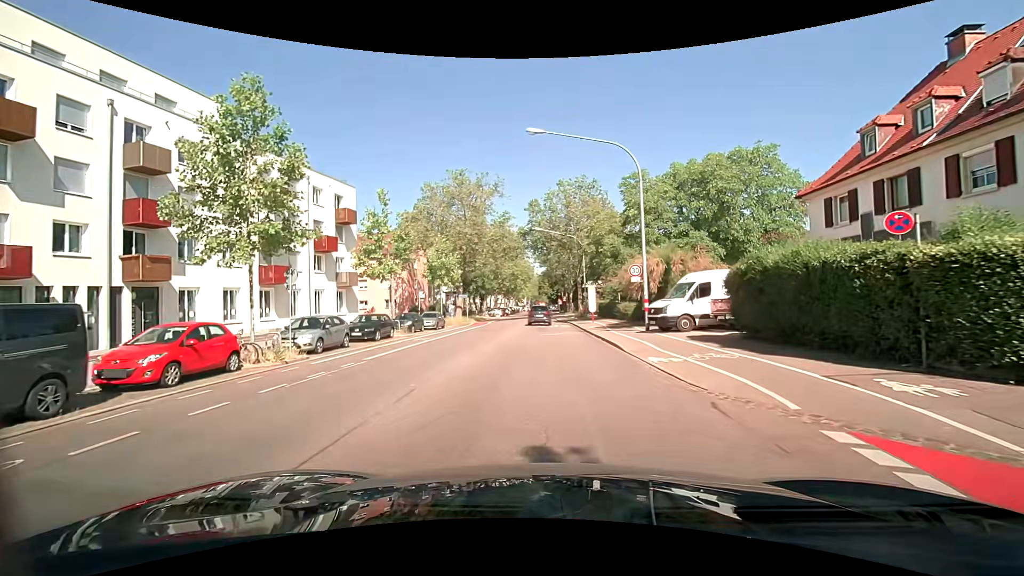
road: secondary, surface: asphalt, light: Day
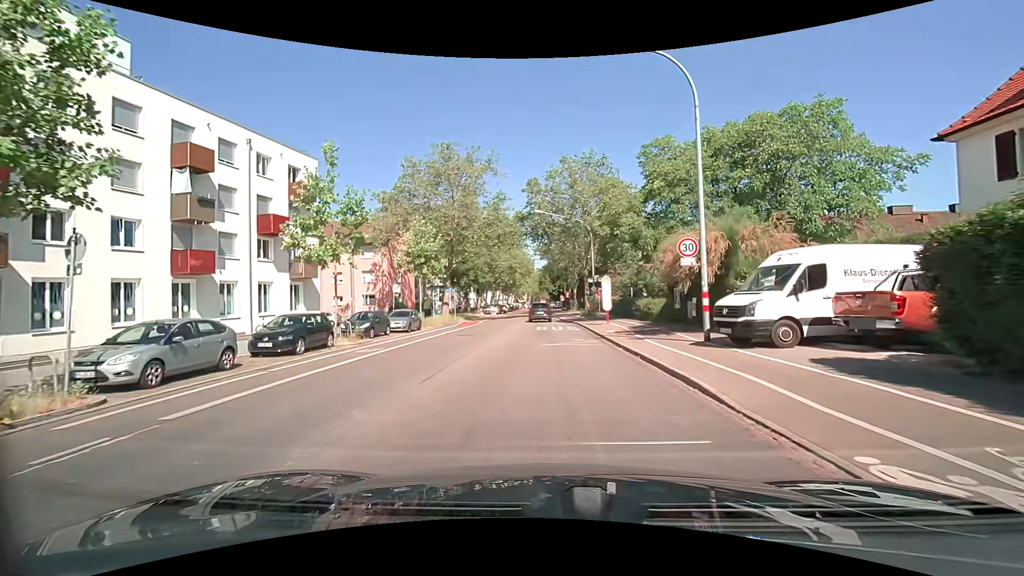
(0.0, +8.5) m; 0°
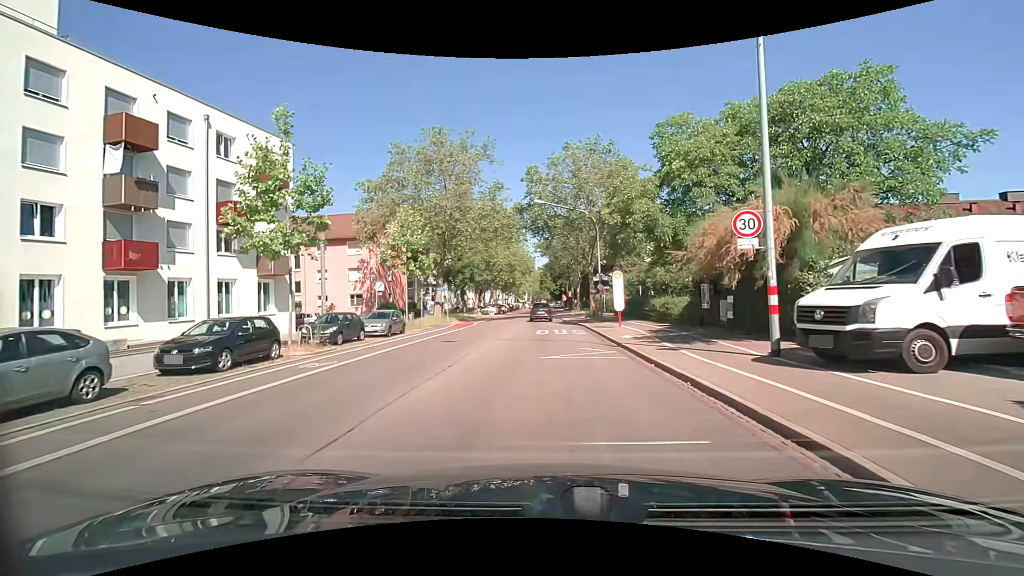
(0.0, +4.3) m; 0°
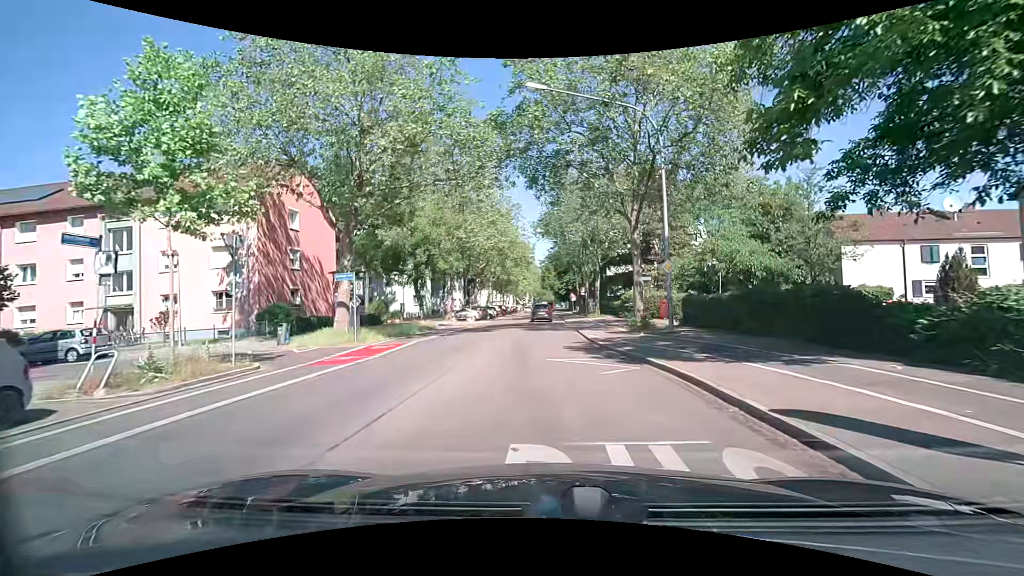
(0.0, +22.5) m; -1°
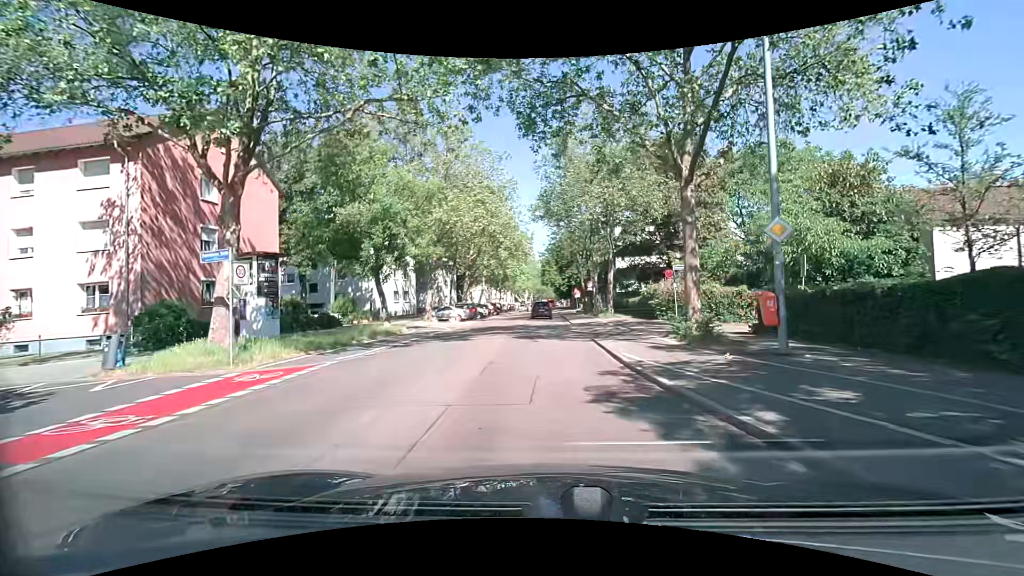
(0.0, +9.0) m; 0°
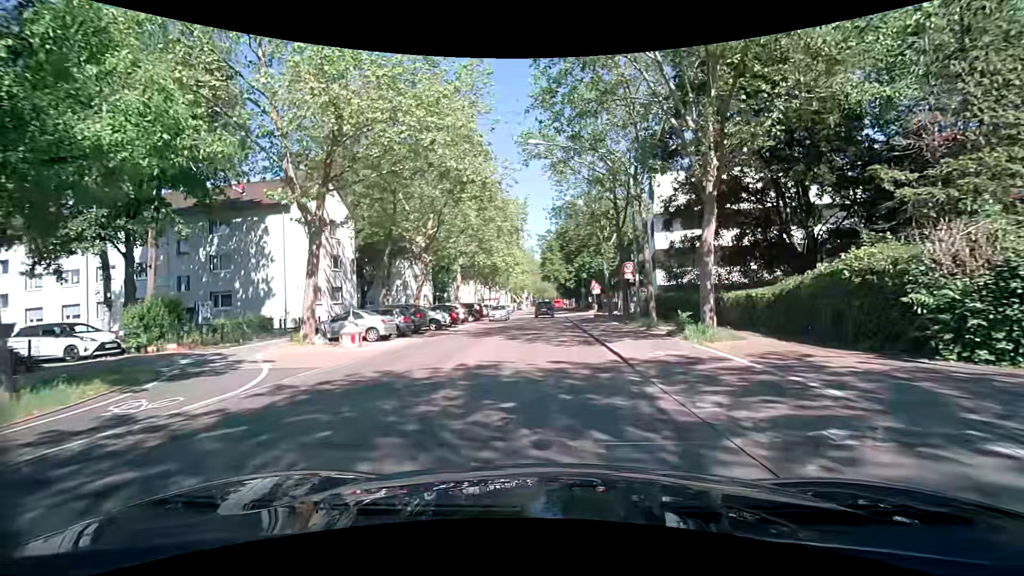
(0.0, +21.6) m; -1°
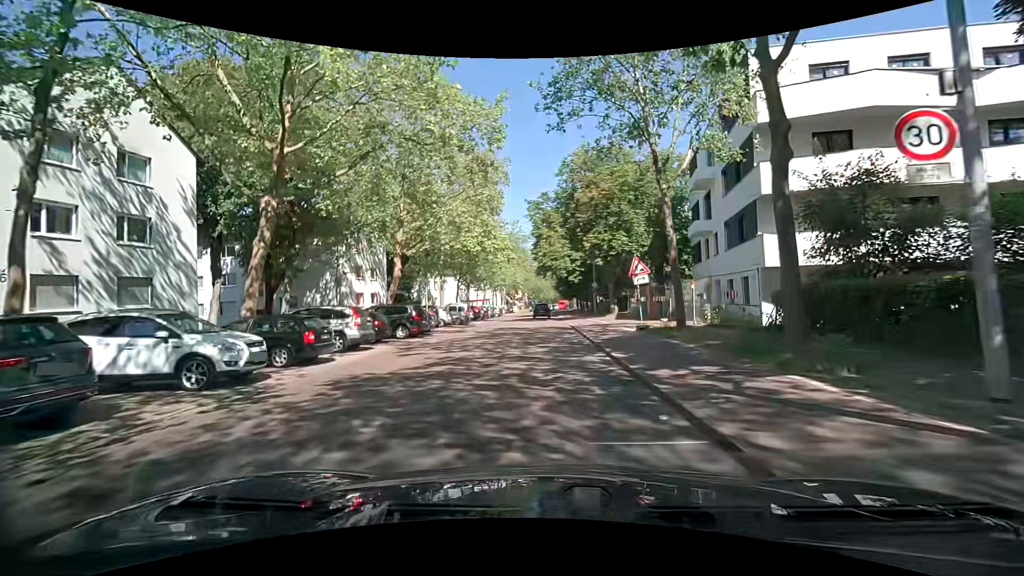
(+0.5, +20.6) m; 0°
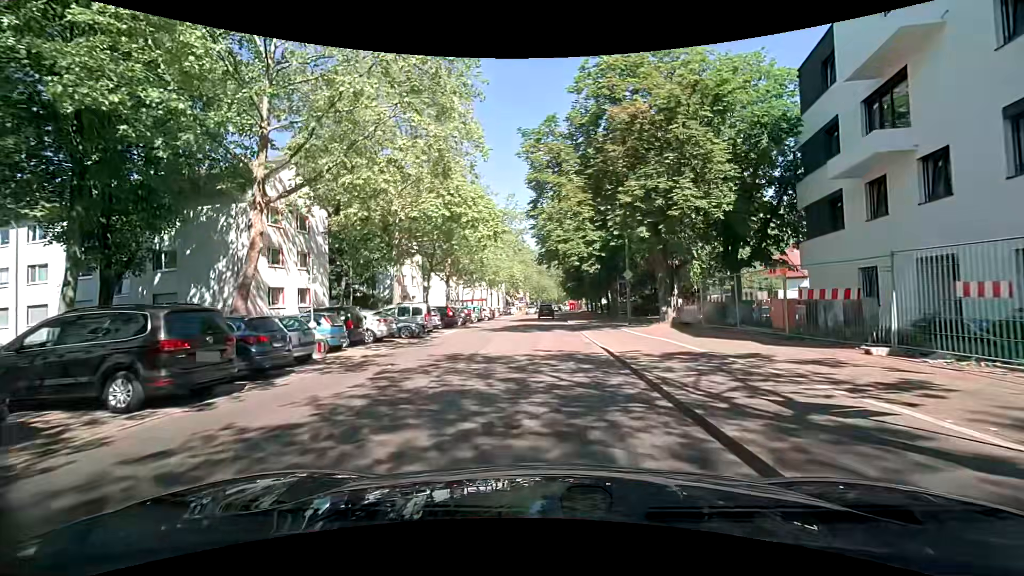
(+0.3, +16.3) m; +1°
(0, +10) (0, +20) (0, +30) (0, +40) (0, +50) (+1, +60) (+1, +70) (+1, +80) (+1, +90) (+1, +100) m
